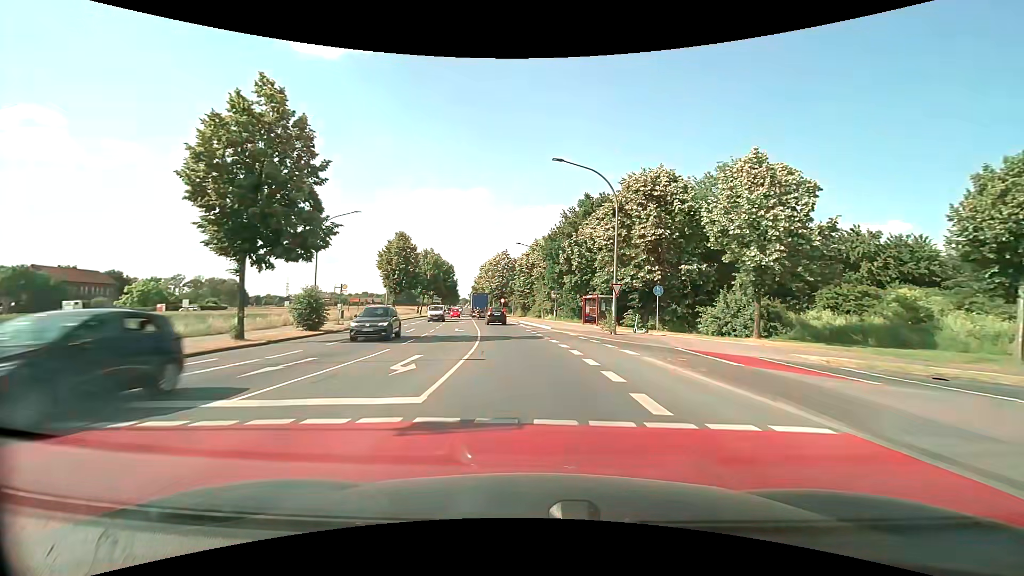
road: primary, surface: asphalt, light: Day
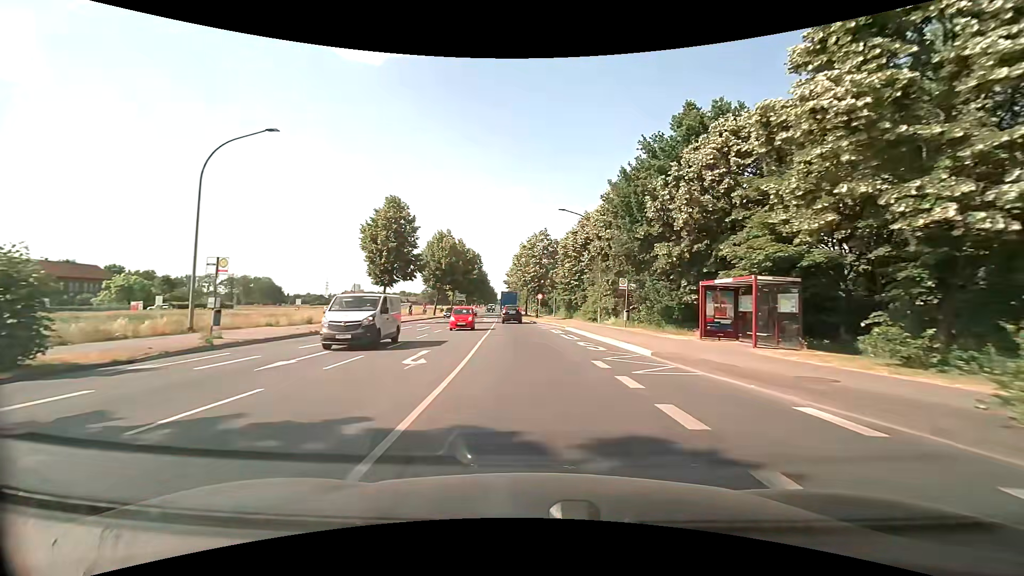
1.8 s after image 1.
(-0.9, +21.8) m; -5°
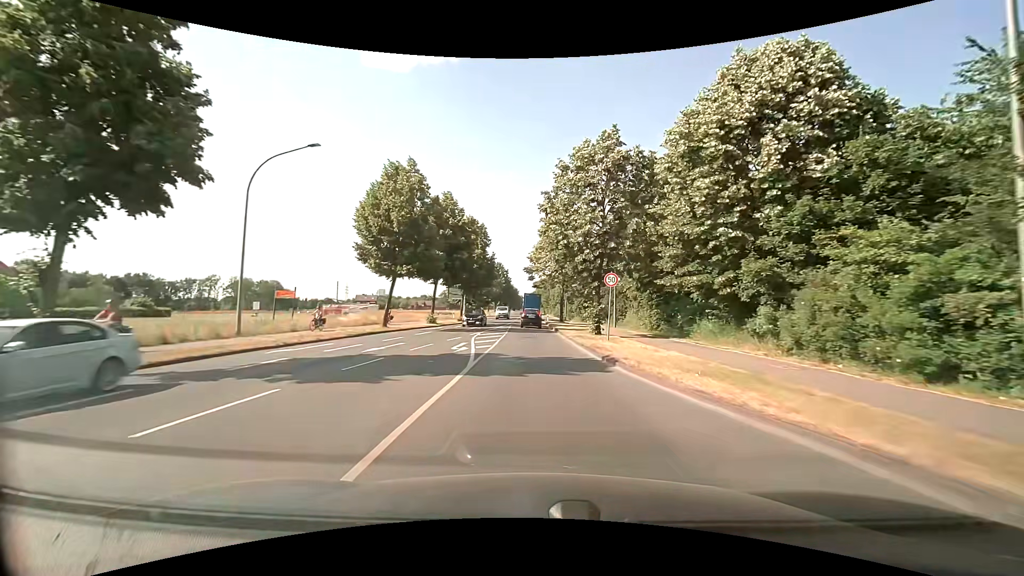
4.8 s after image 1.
(-1.6, +35.9) m; -3°
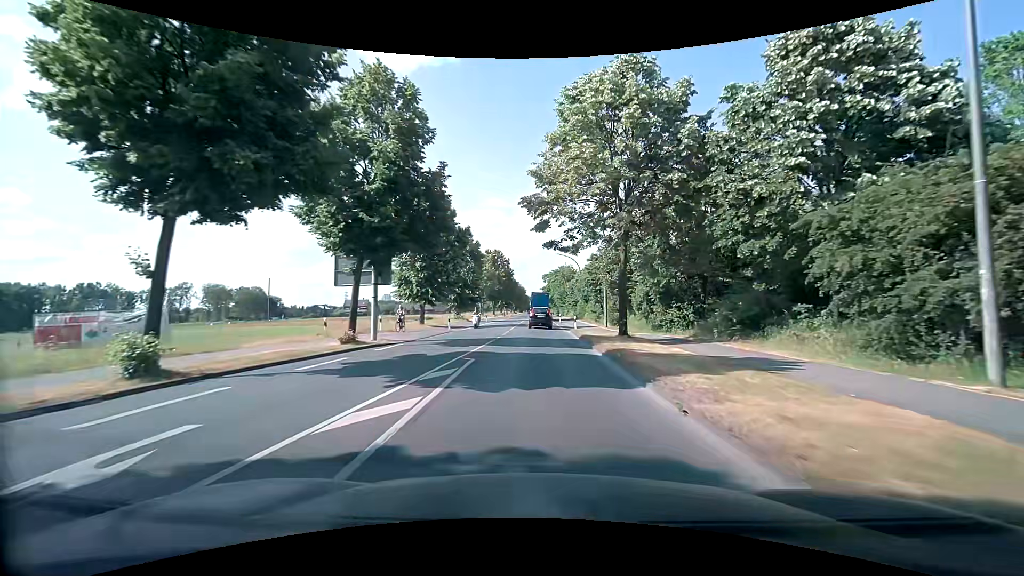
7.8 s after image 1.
(-0.6, +36.1) m; -1°
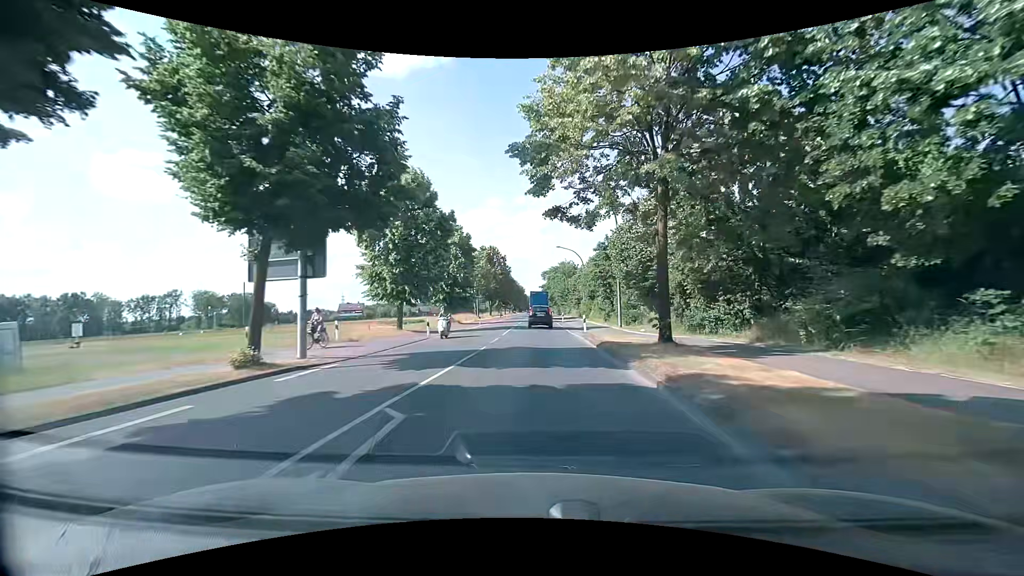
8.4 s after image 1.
(0.0, +7.2) m; +1°
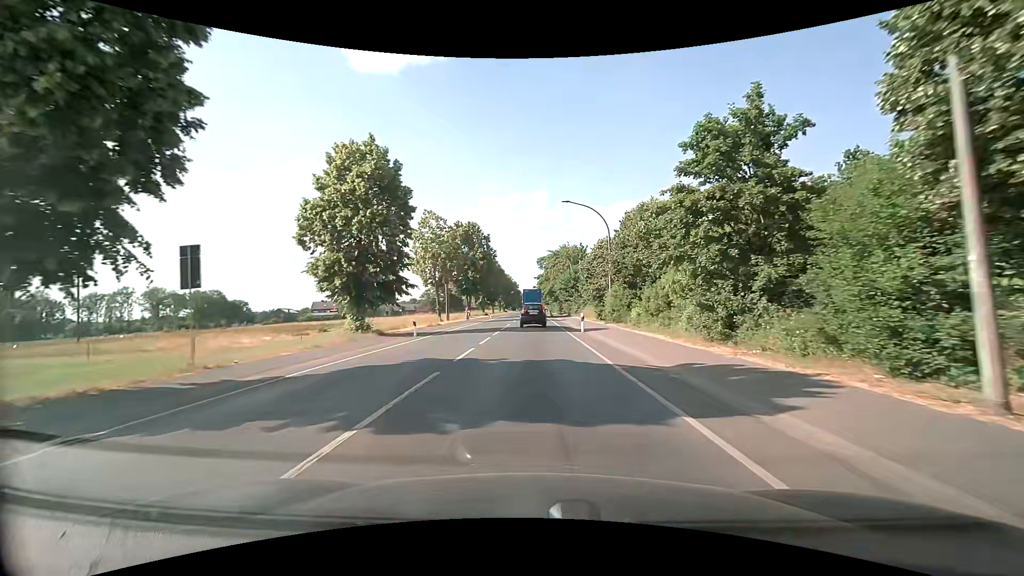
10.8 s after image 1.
(+0.1, +28.6) m; 0°
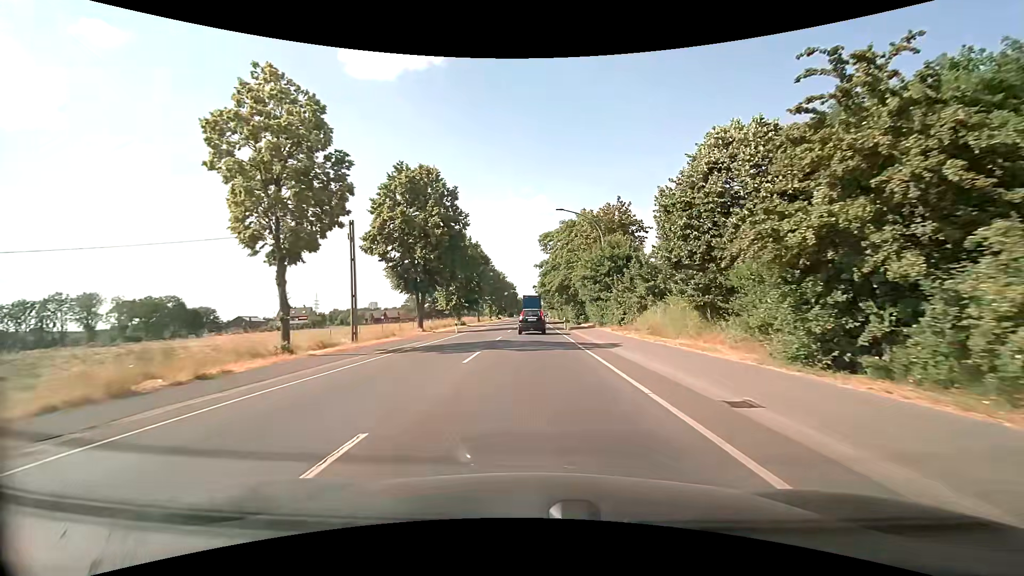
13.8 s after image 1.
(-0.3, +34.8) m; 0°
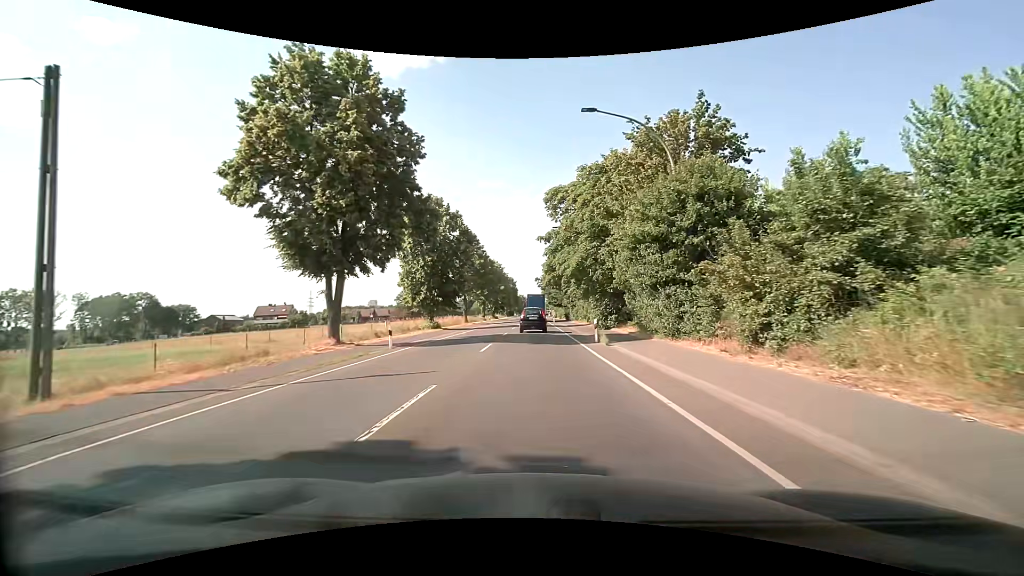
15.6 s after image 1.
(-0.1, +20.5) m; 0°
(0, +10) (0, +20) (0, +30) (0, +40) (0, +50) (0, +60) (0, +70) (0, +80) (0, +90) (-1, +100) m
